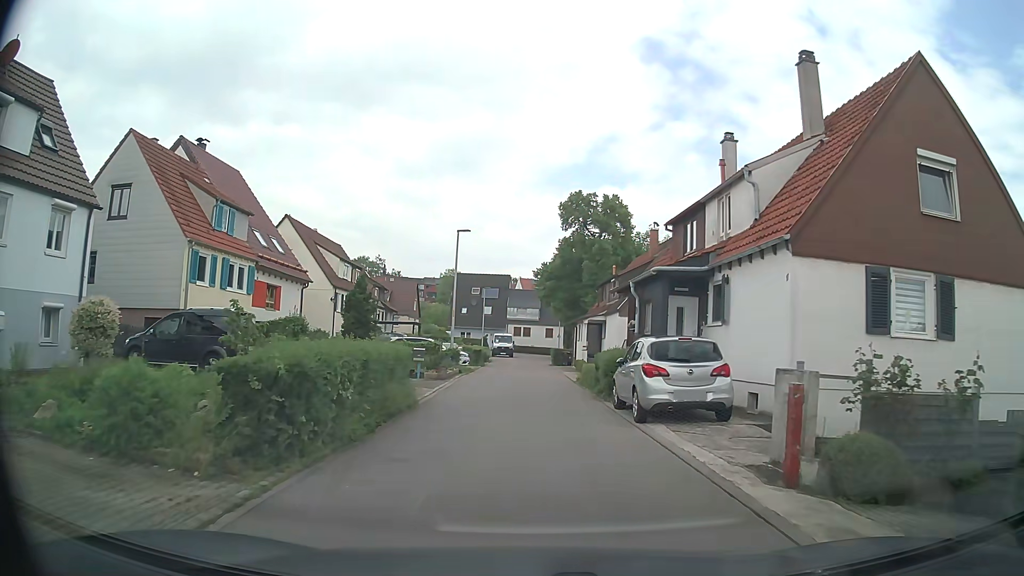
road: residential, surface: asphalt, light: Day
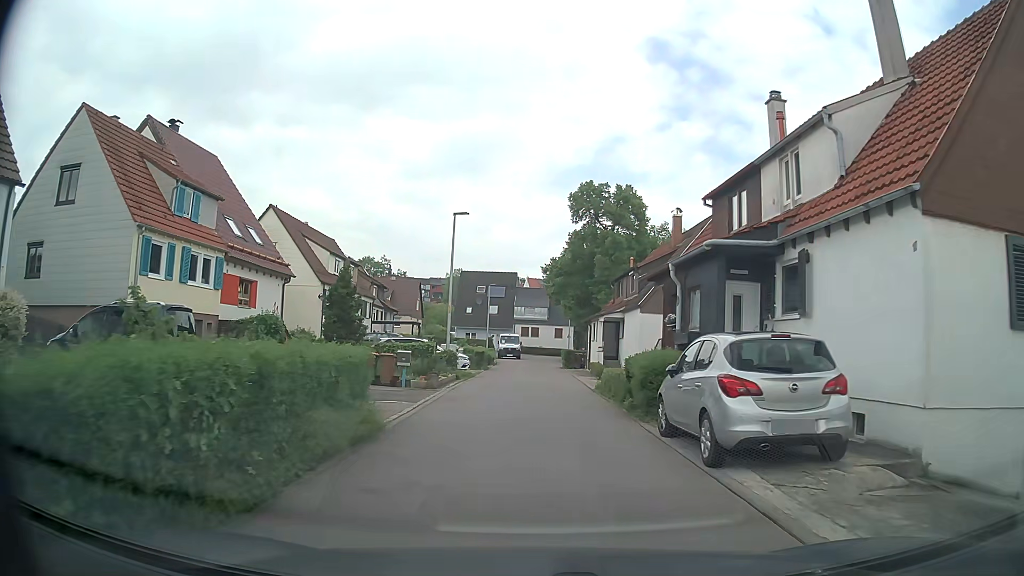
(0.0, +4.2) m; -1°
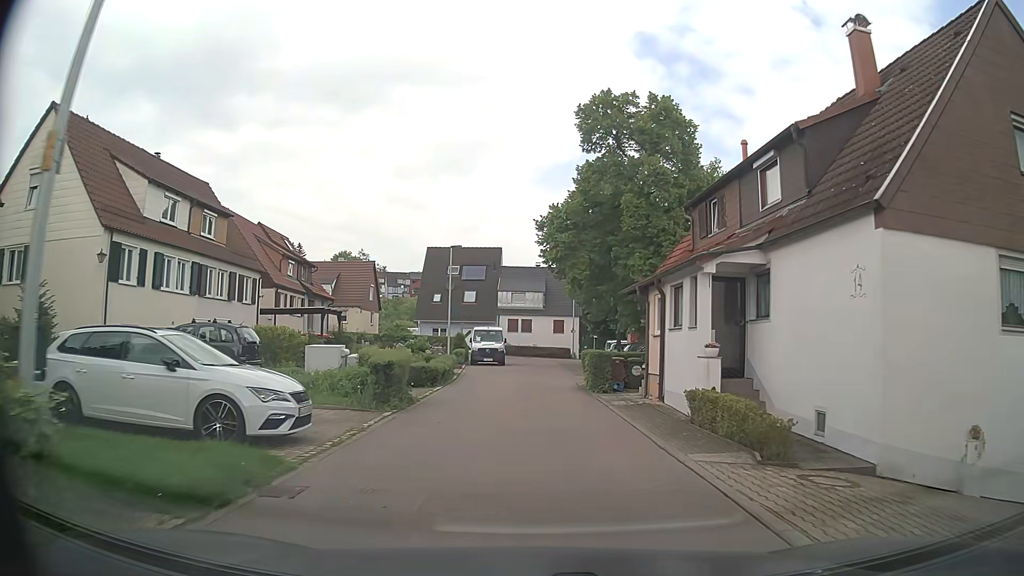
(+0.2, +21.4) m; +1°
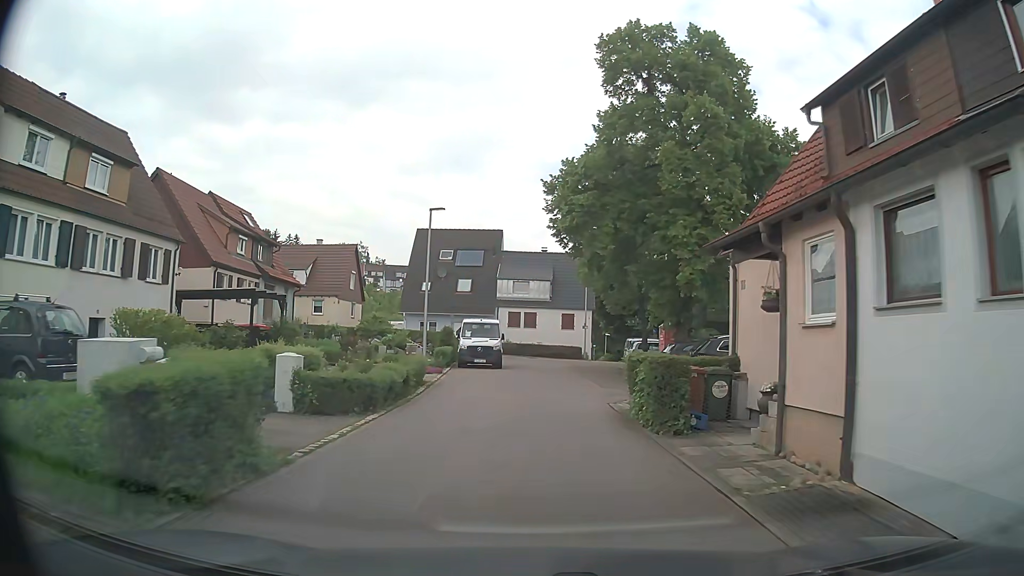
(0.0, +8.8) m; 0°
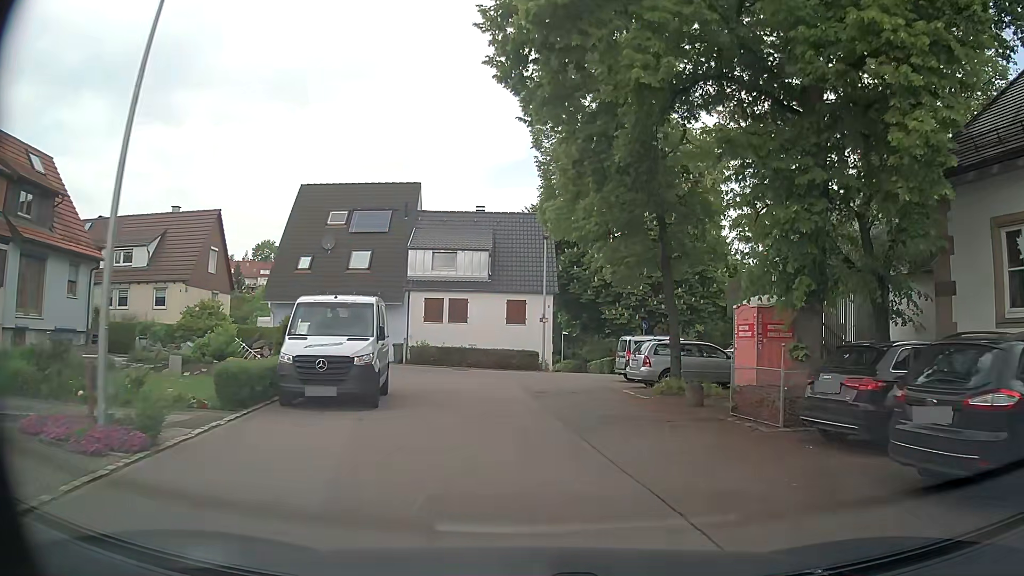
(+0.3, +17.6) m; +5°
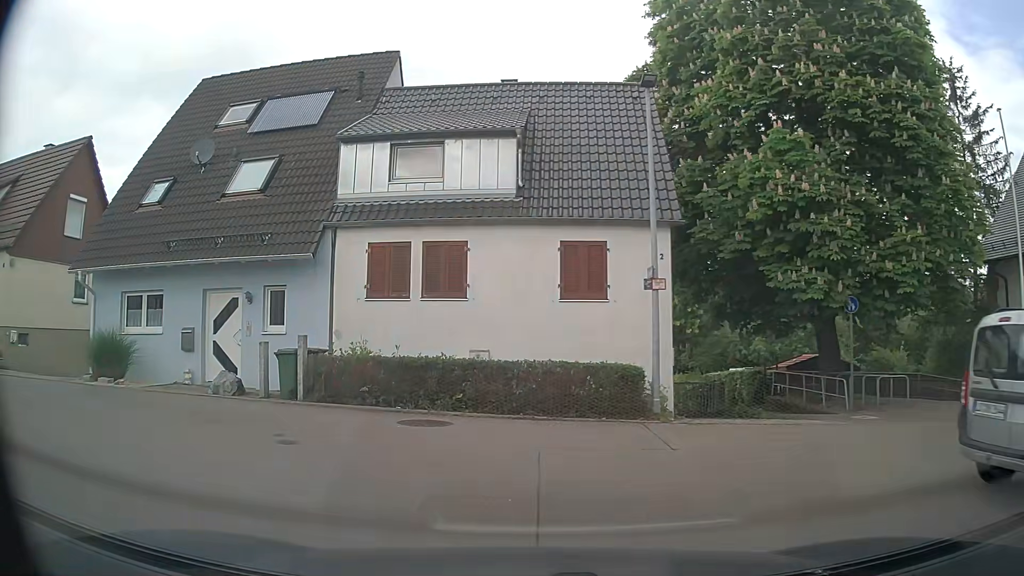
(-0.1, +18.9) m; -6°
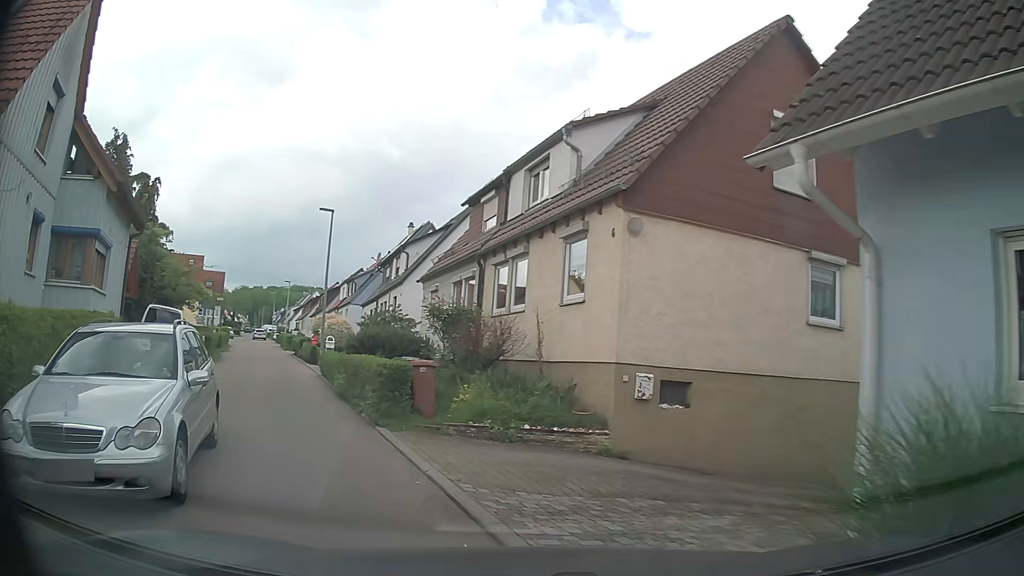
(-6.6, +11.4) m; -65°
